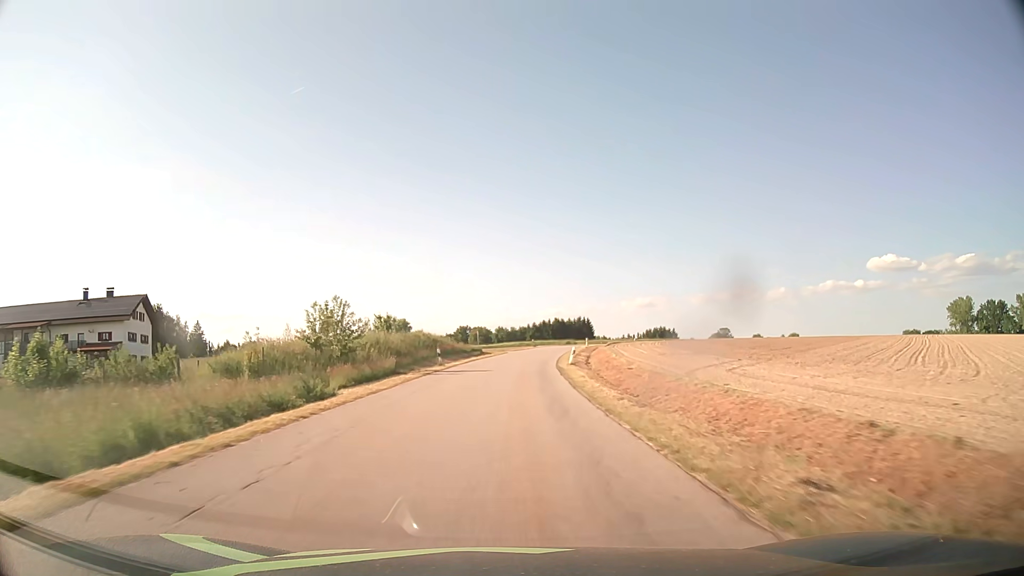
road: tertiary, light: Day
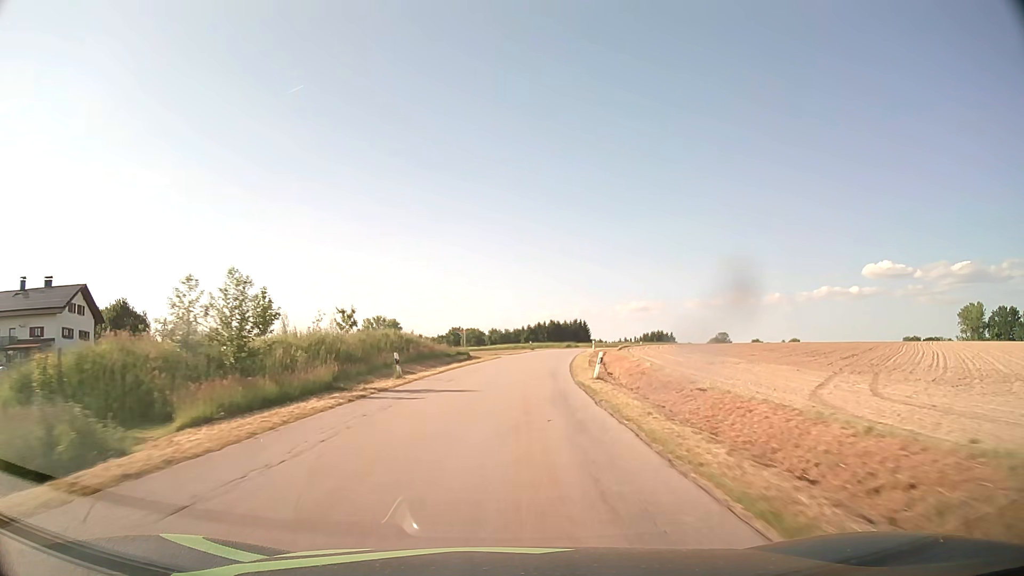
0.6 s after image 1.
(0.0, +12.4) m; +1°
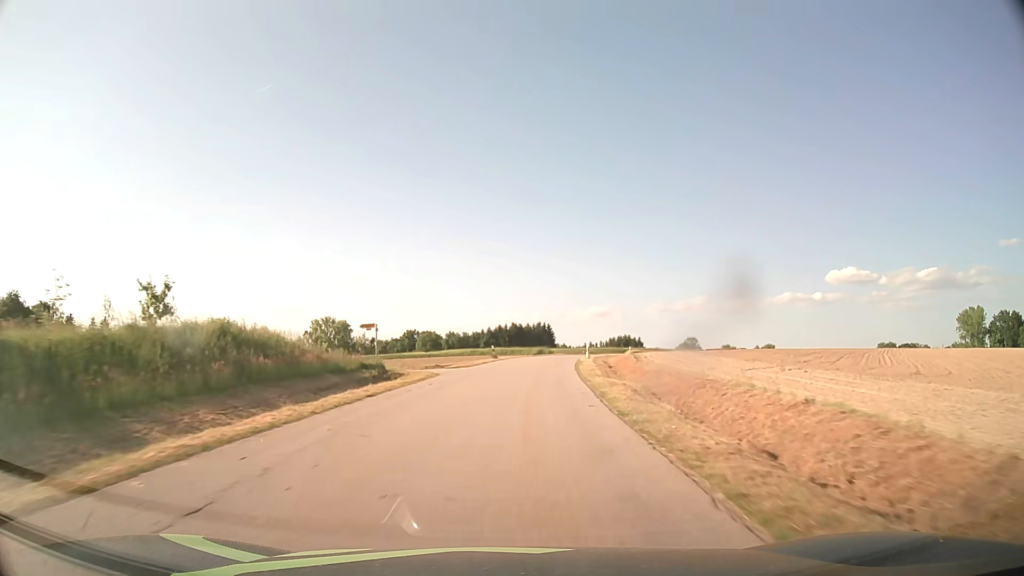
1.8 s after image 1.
(+0.6, +24.7) m; +3°
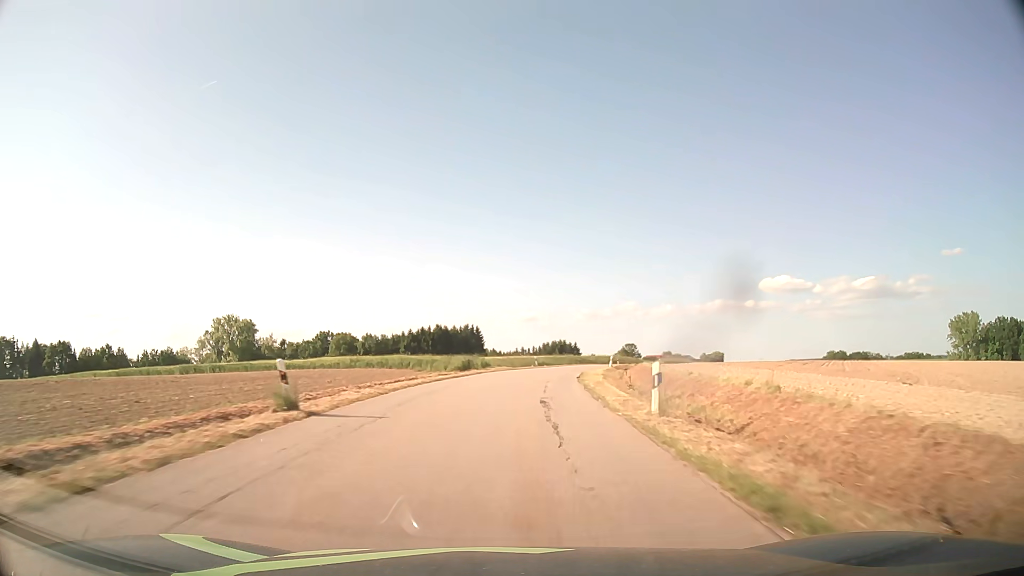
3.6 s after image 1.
(+1.8, +36.9) m; +6°
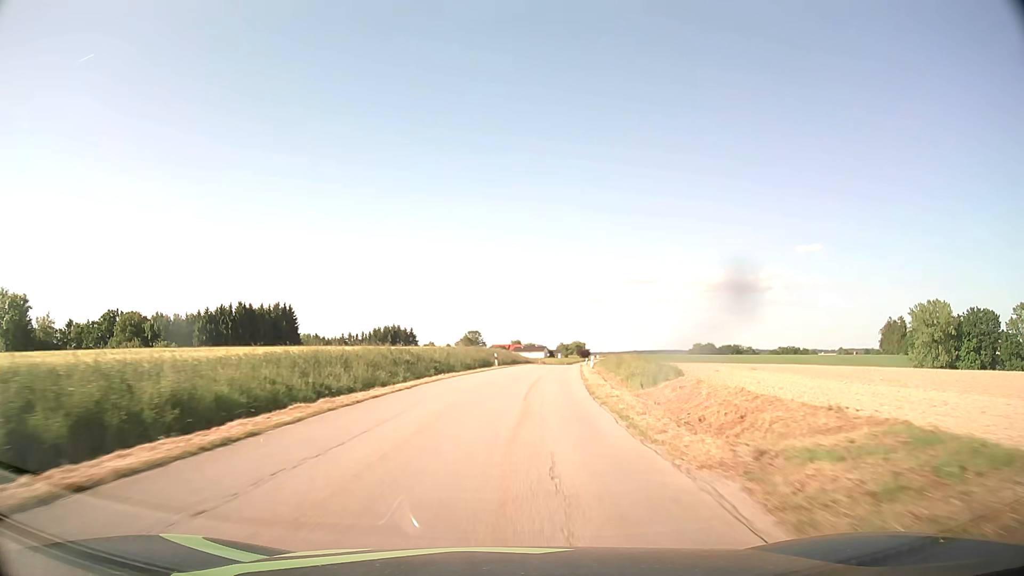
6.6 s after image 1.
(+7.1, +61.6) m; +14°
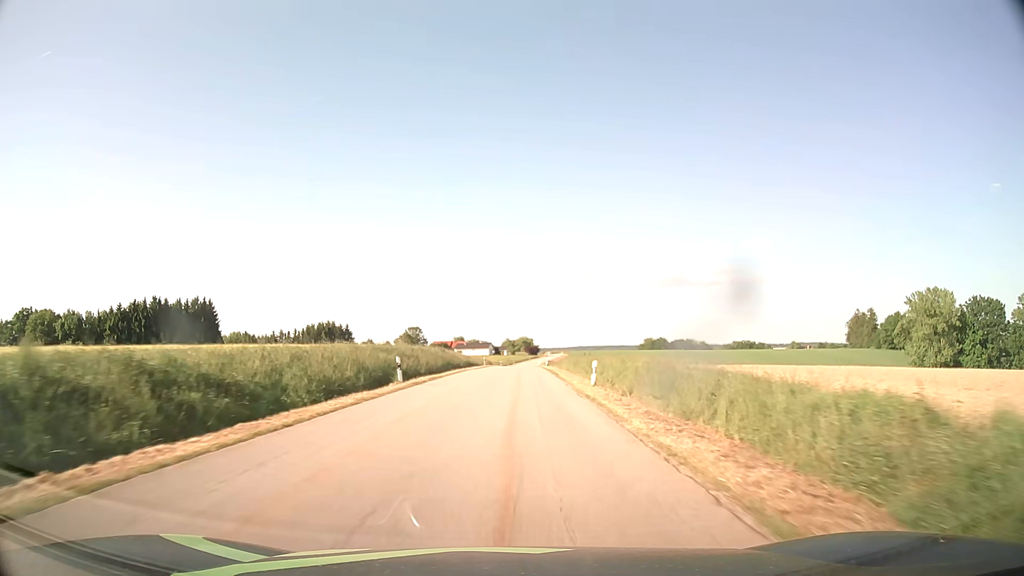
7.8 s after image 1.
(+1.2, +25.1) m; +5°
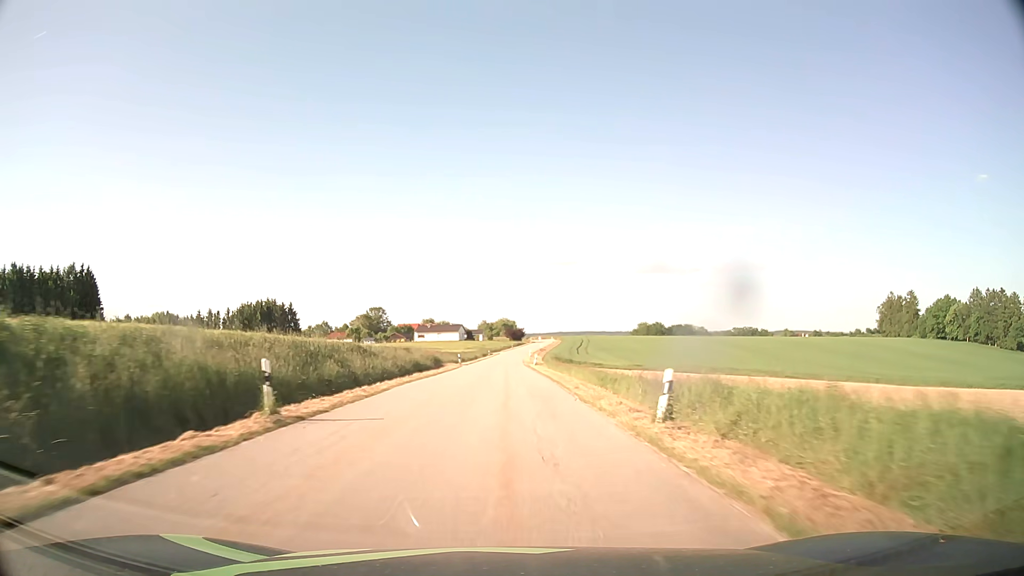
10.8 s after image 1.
(+1.3, +63.2) m; +2°
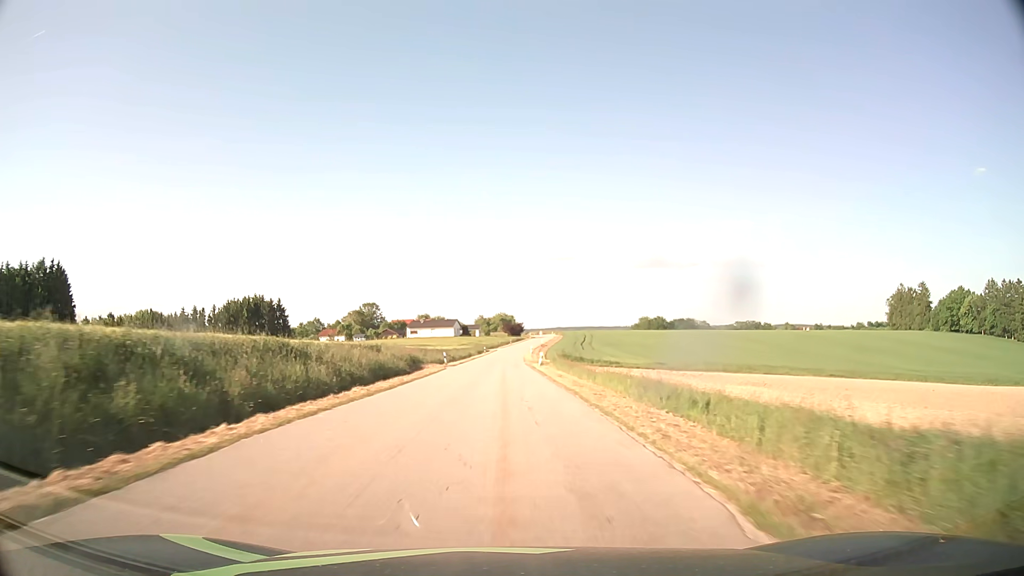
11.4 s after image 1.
(0.0, +12.6) m; 0°
(0, +10) (0, +20) (0, +30) (0, +40) (0, +50) (0, +60) (0, +70) (0, +80) (0, +90) (+1, +100) m
